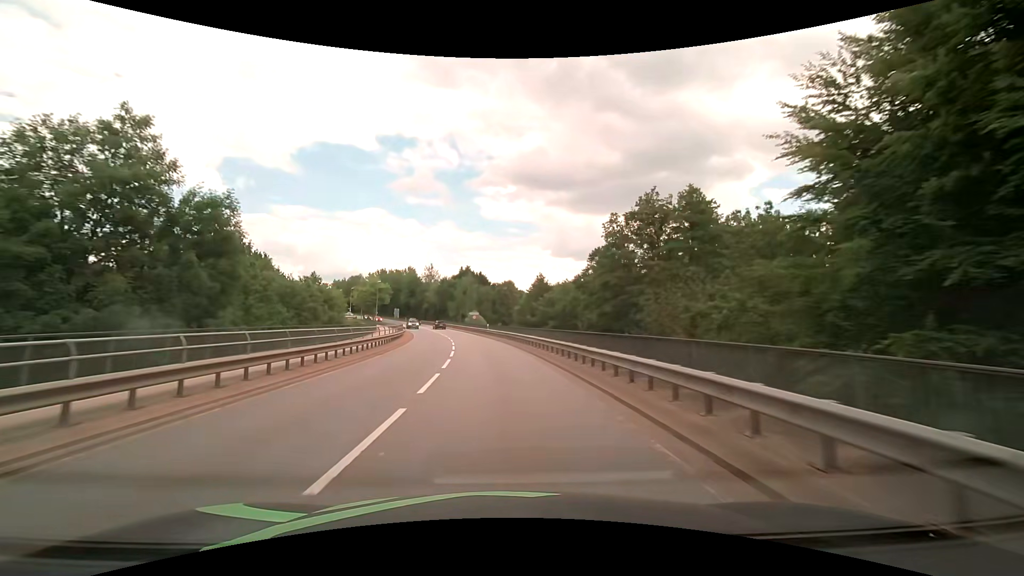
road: secondary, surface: asphalt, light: Day
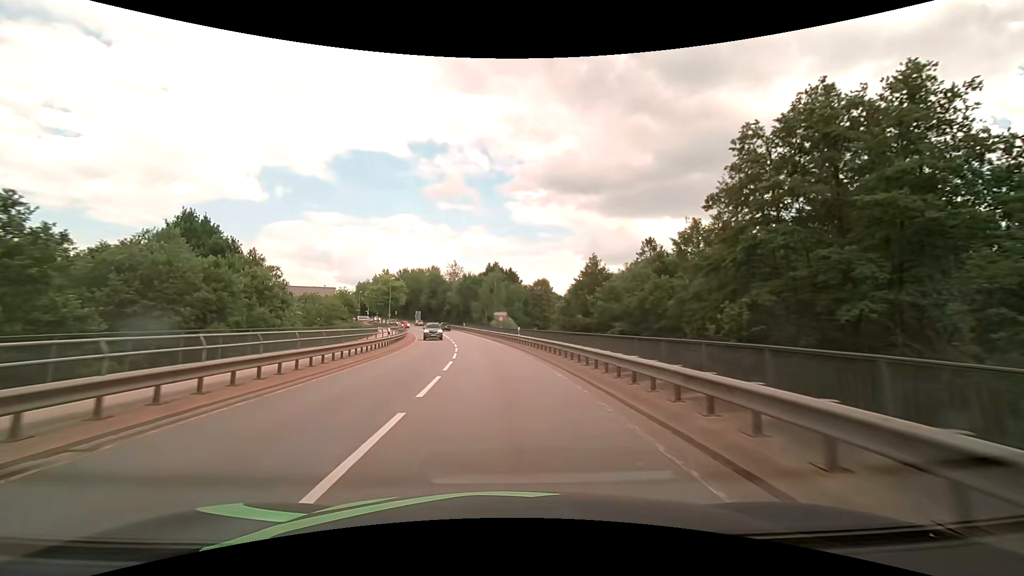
(-0.5, +18.6) m; -4°
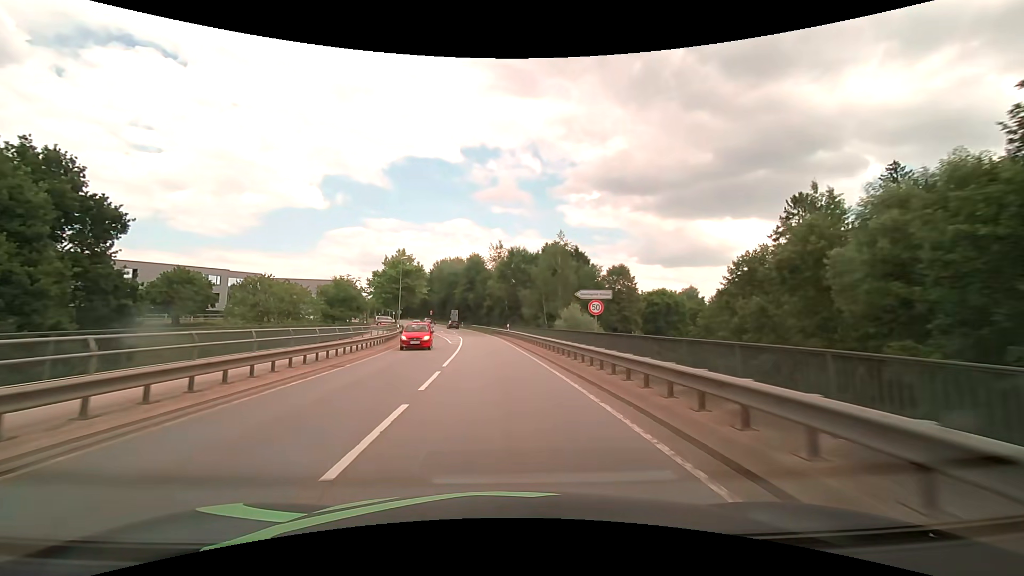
(-1.9, +35.5) m; -6°
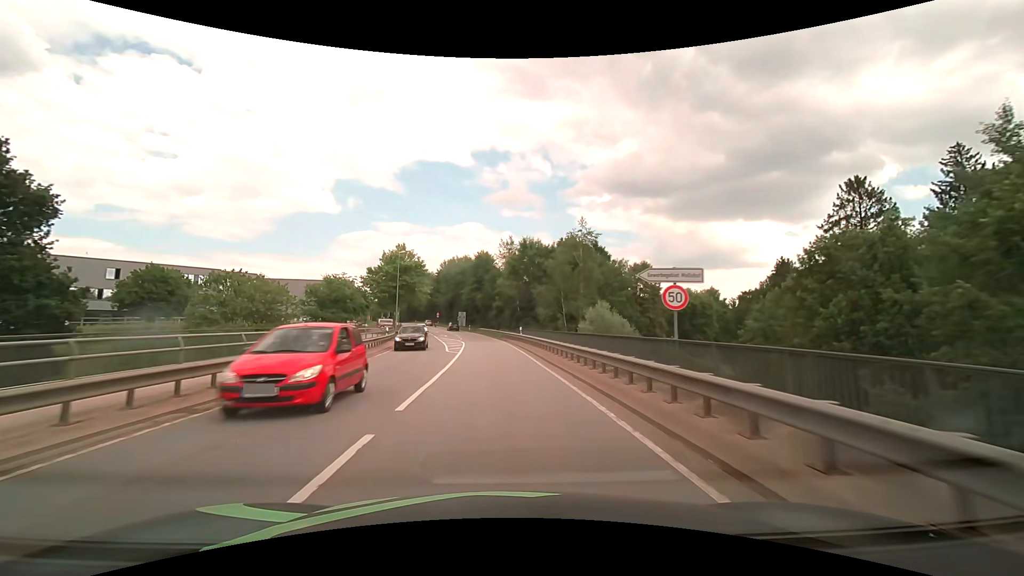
(-0.1, +8.3) m; -1°
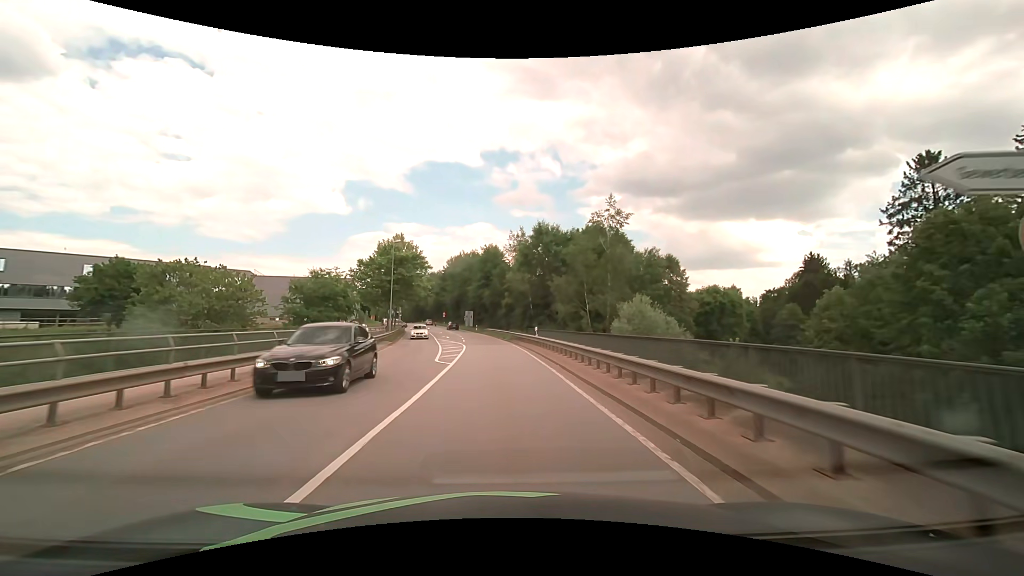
(-0.1, +8.1) m; -1°
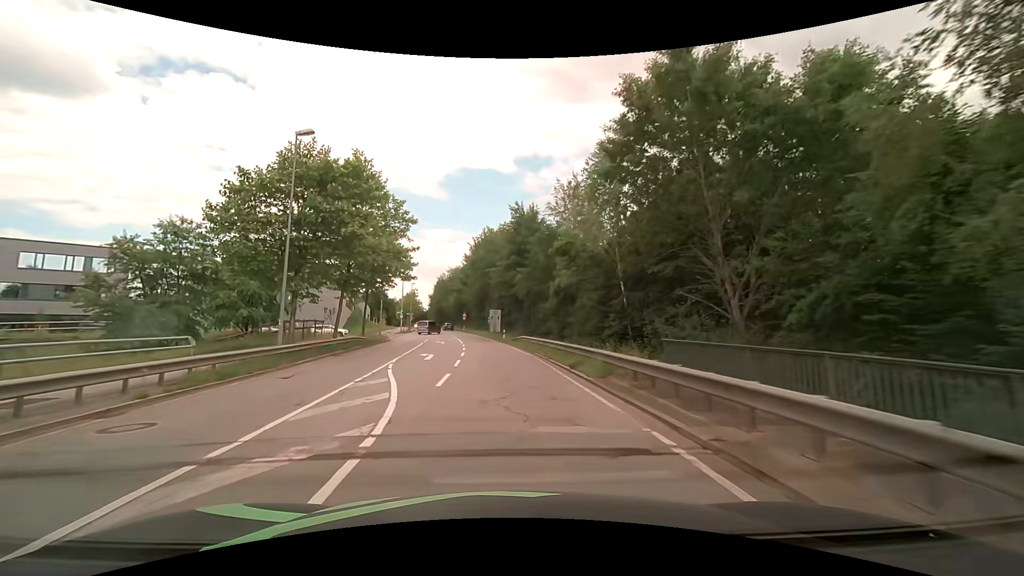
(-1.2, +31.3) m; -4°
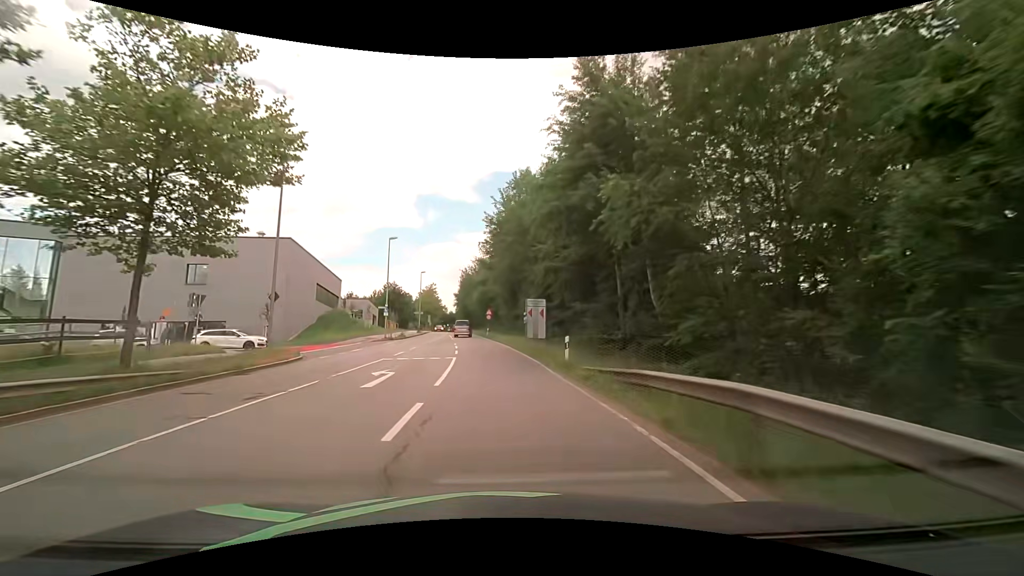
(-1.1, +30.1) m; -4°
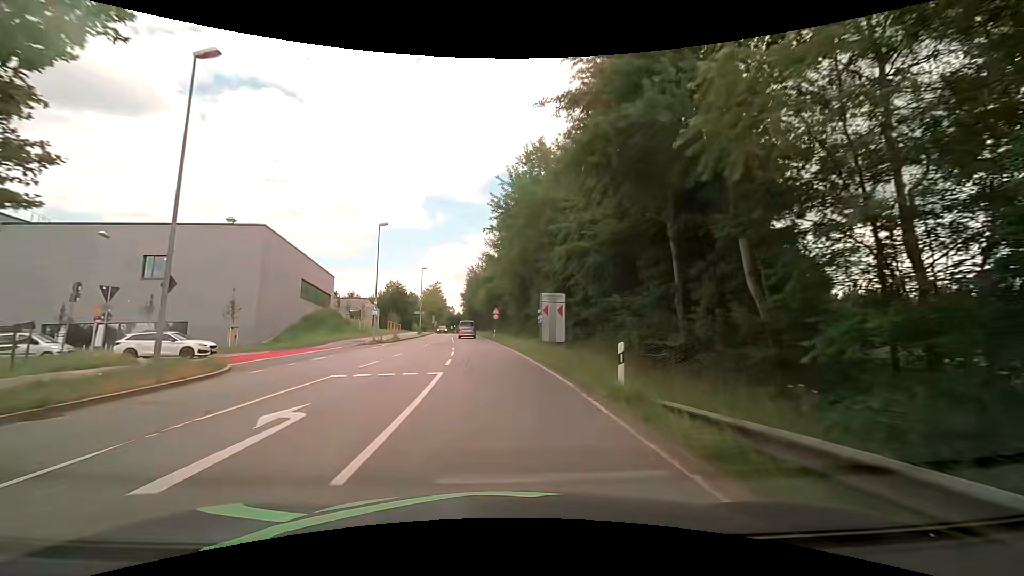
(-0.1, +7.5) m; -1°
(0, +10) (-1, +20) (-1, +30) (-2, +40) (-3, +50) (-5, +60) (-6, +70) (-7, +80) (-8, +90) (-9, +99) m
